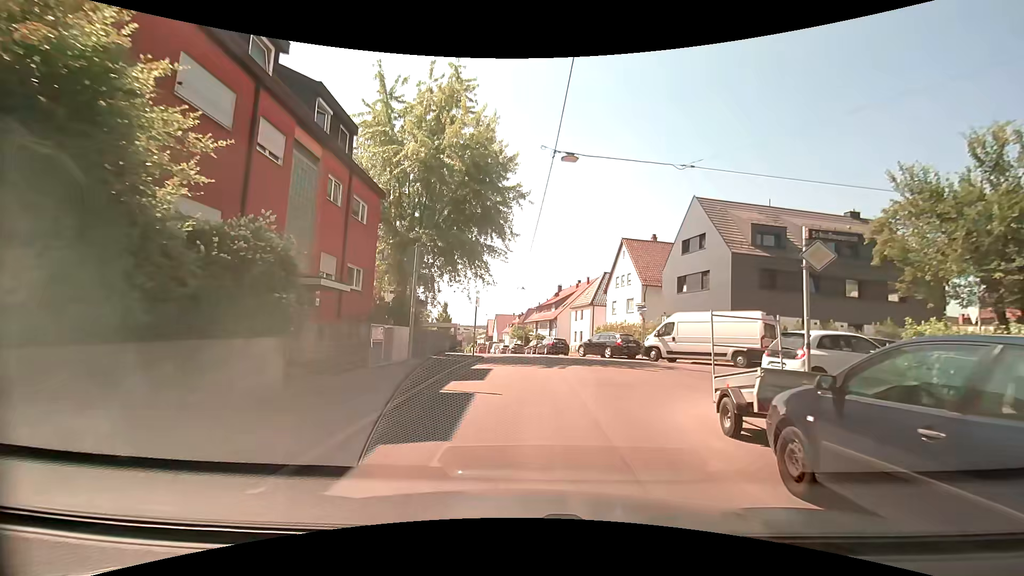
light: Day
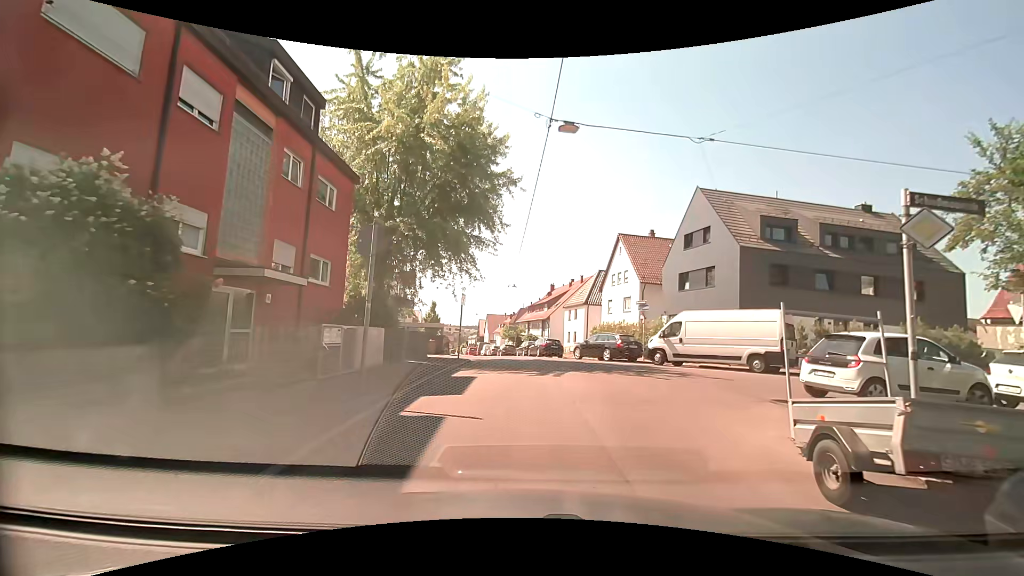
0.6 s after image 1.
(0.0, +2.5) m; +2°
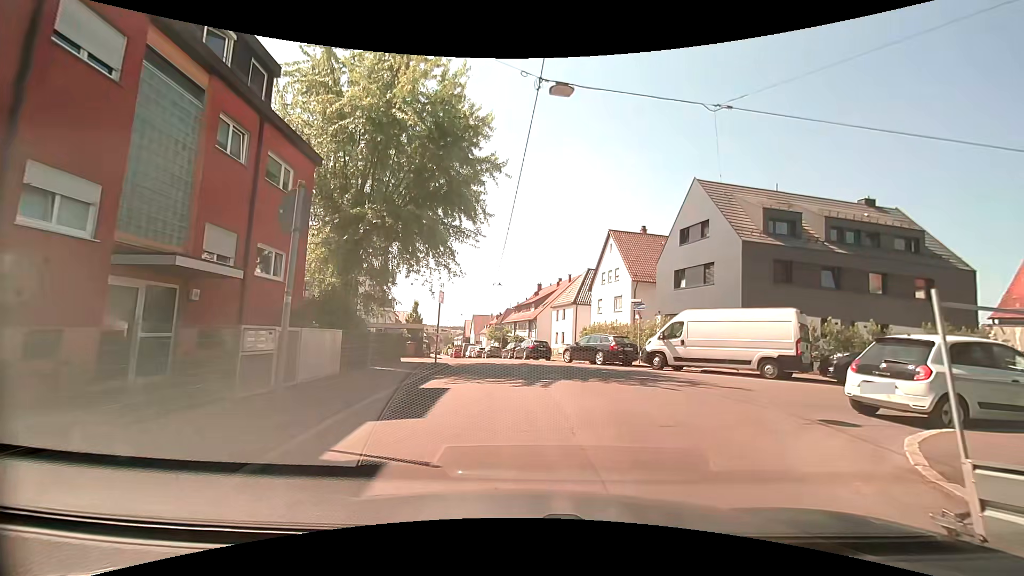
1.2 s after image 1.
(0.0, +2.3) m; +1°
